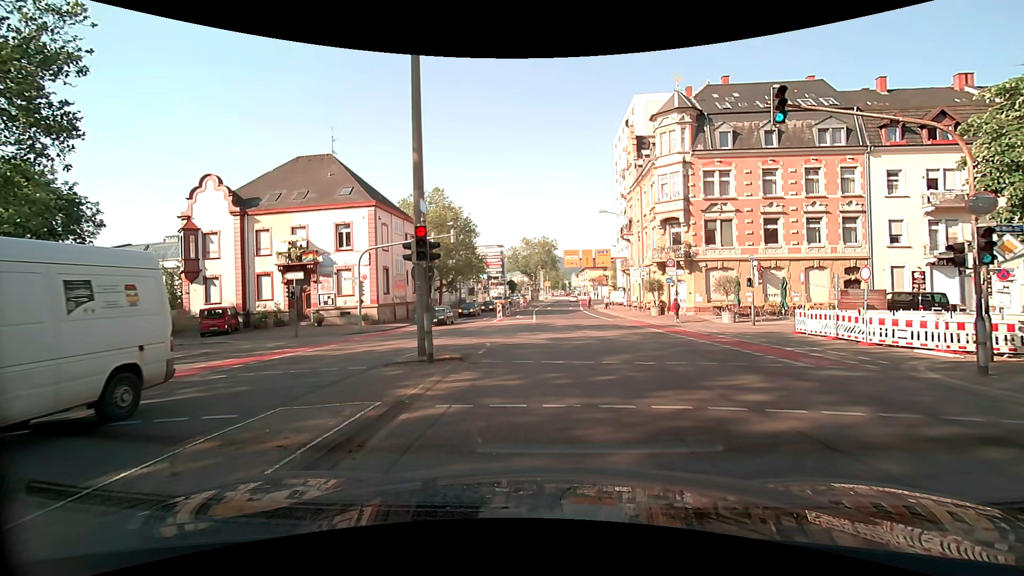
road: secondary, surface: asphalt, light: Day
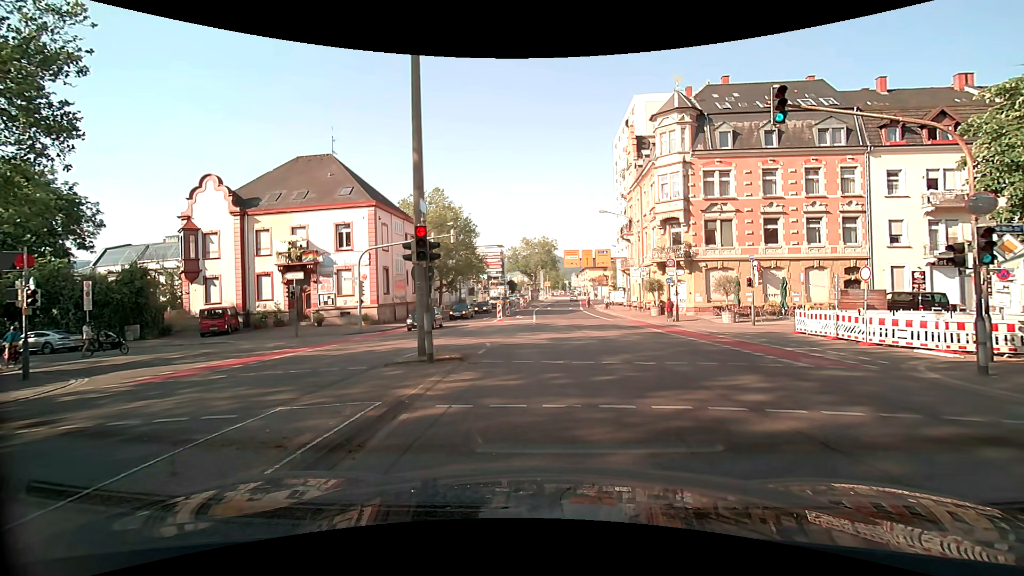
(0.0, 0.0) m; 0°
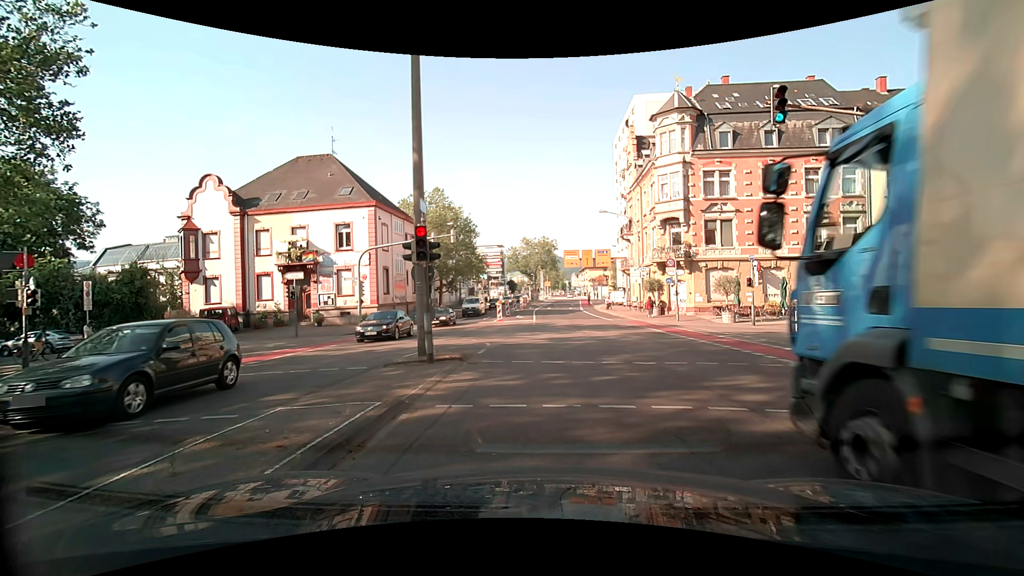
(0.0, 0.0) m; 0°
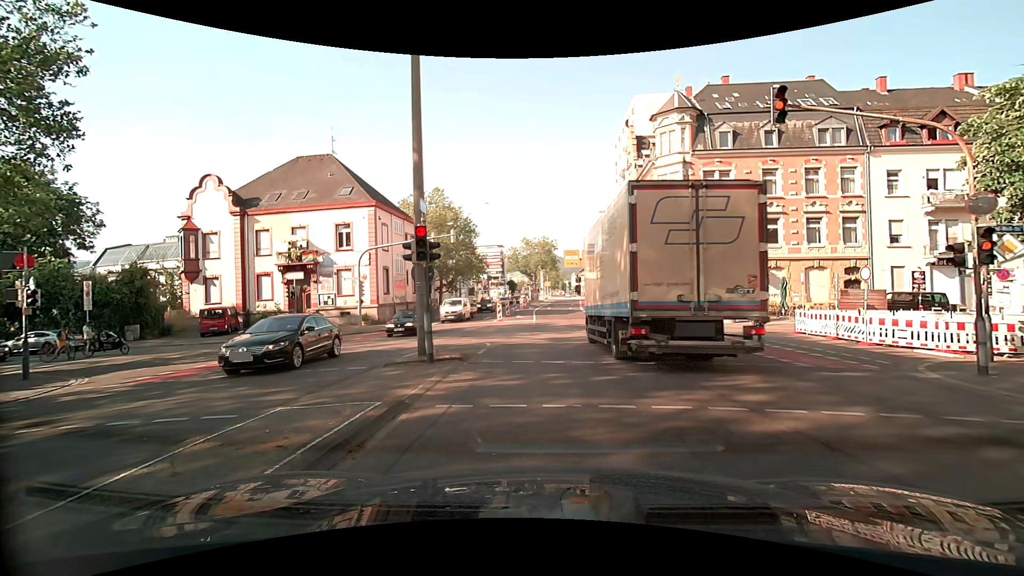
(0.0, 0.0) m; 0°
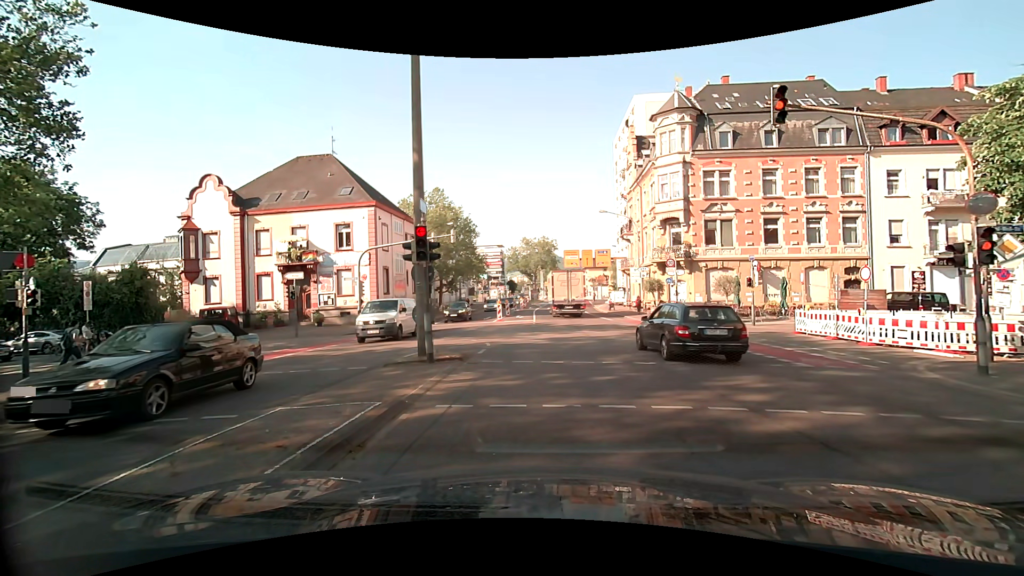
(0.0, 0.0) m; 0°
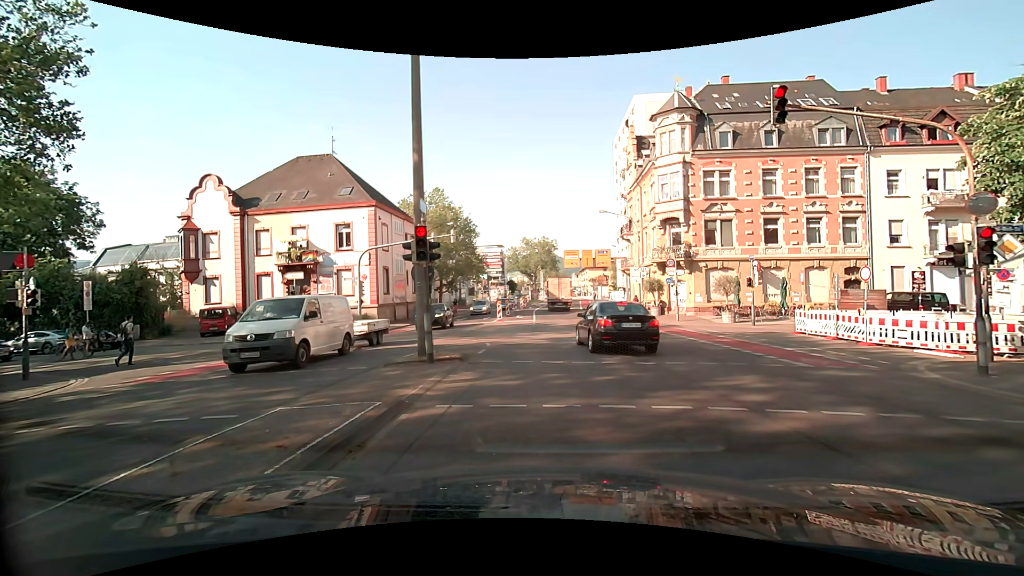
(0.0, 0.0) m; 0°
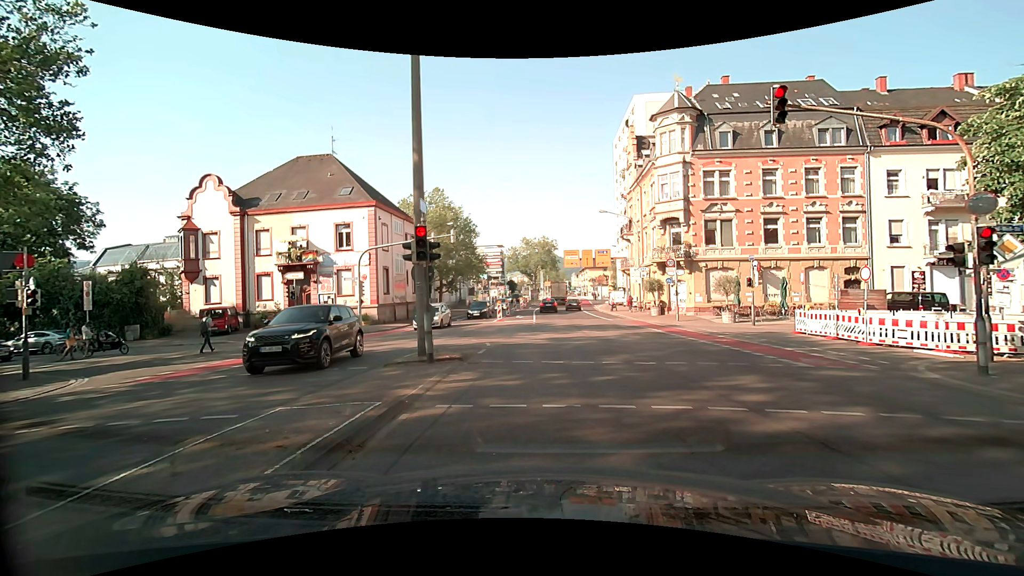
(0.0, 0.0) m; 0°
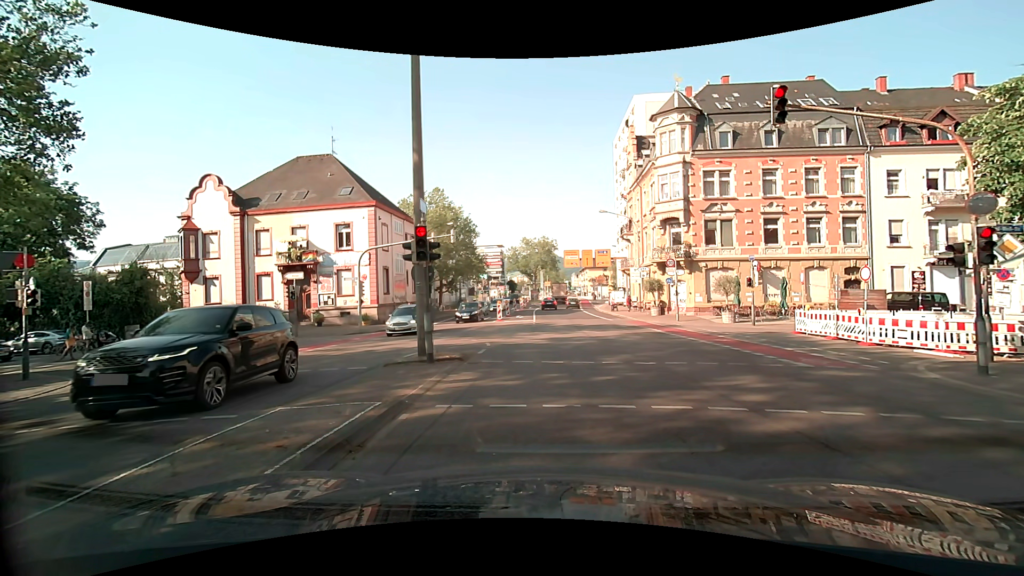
(0.0, 0.0) m; 0°
